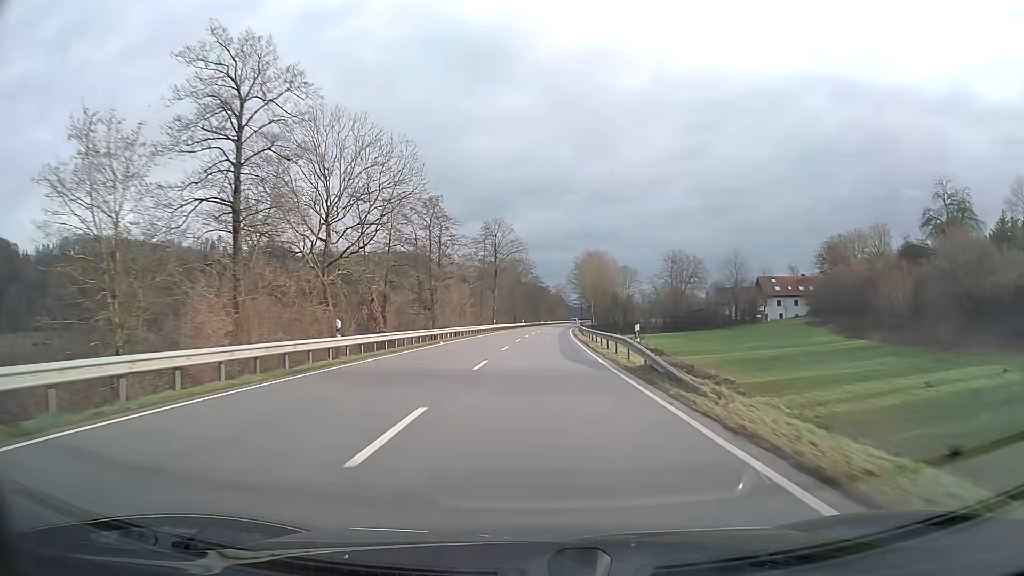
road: primary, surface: asphalt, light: Day
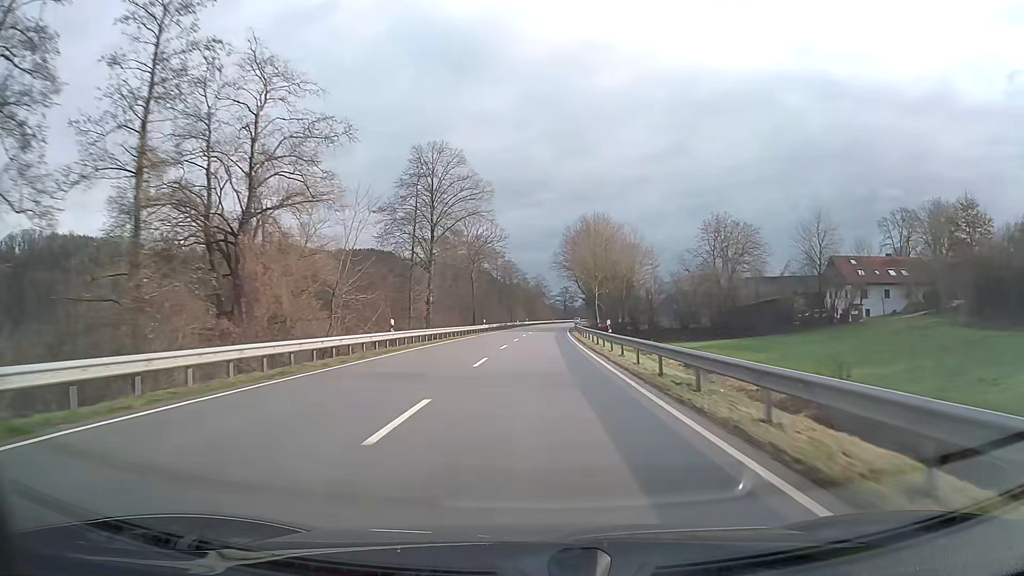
(+0.8, +47.4) m; +2°
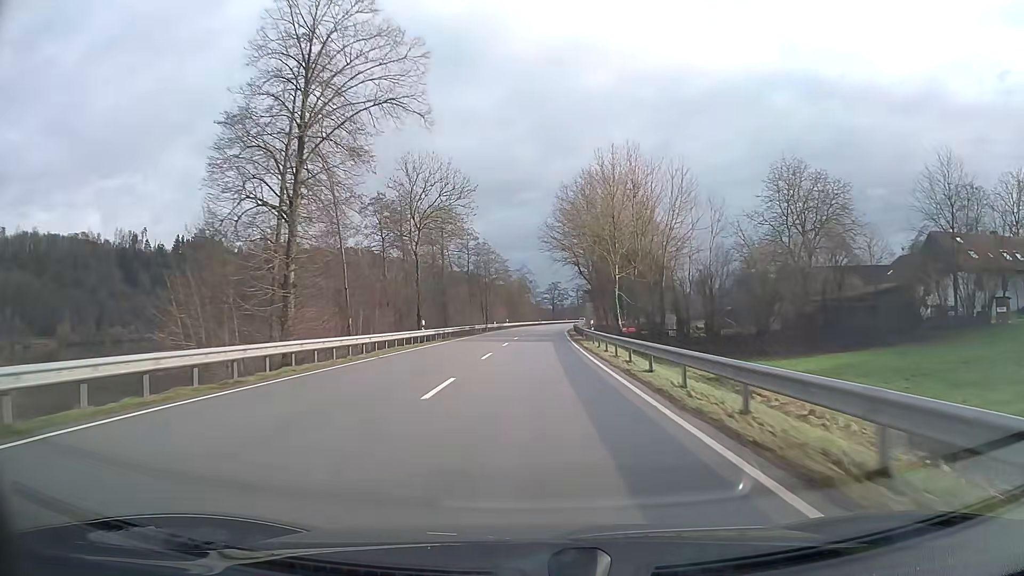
(+0.3, +31.6) m; +1°
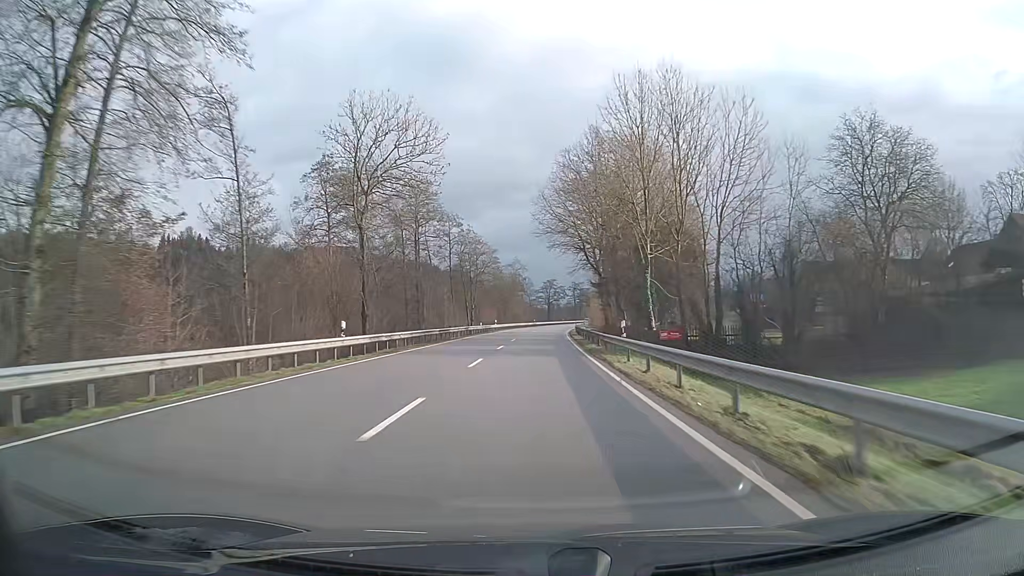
(+0.1, +15.8) m; 0°
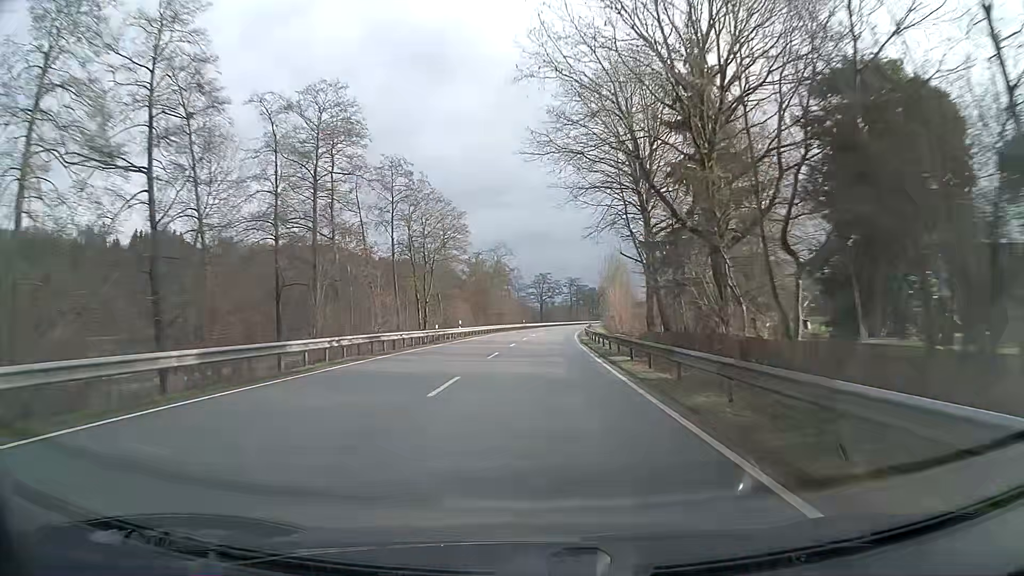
(+0.2, +31.6) m; +1°
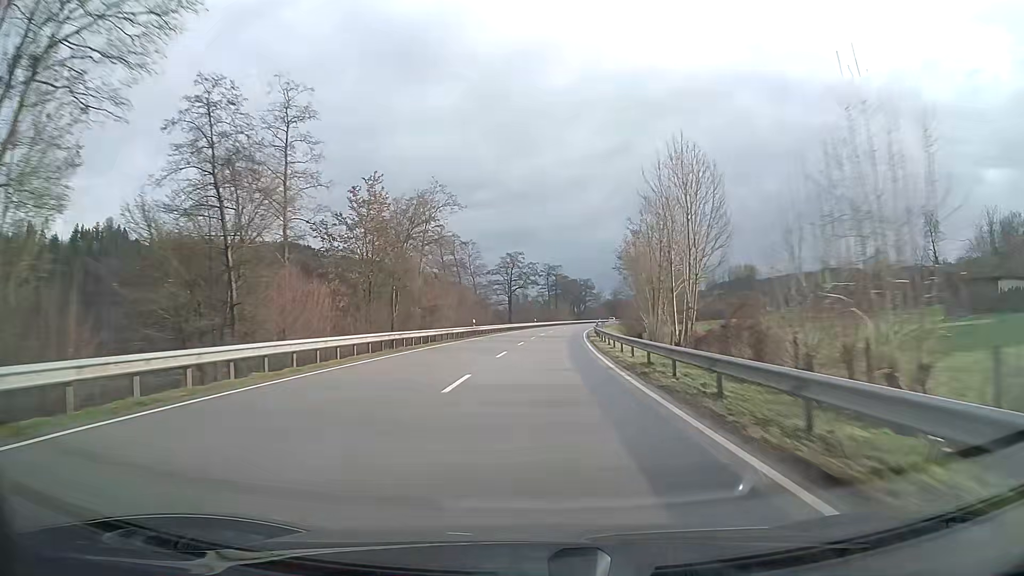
(+0.9, +47.4) m; +3°
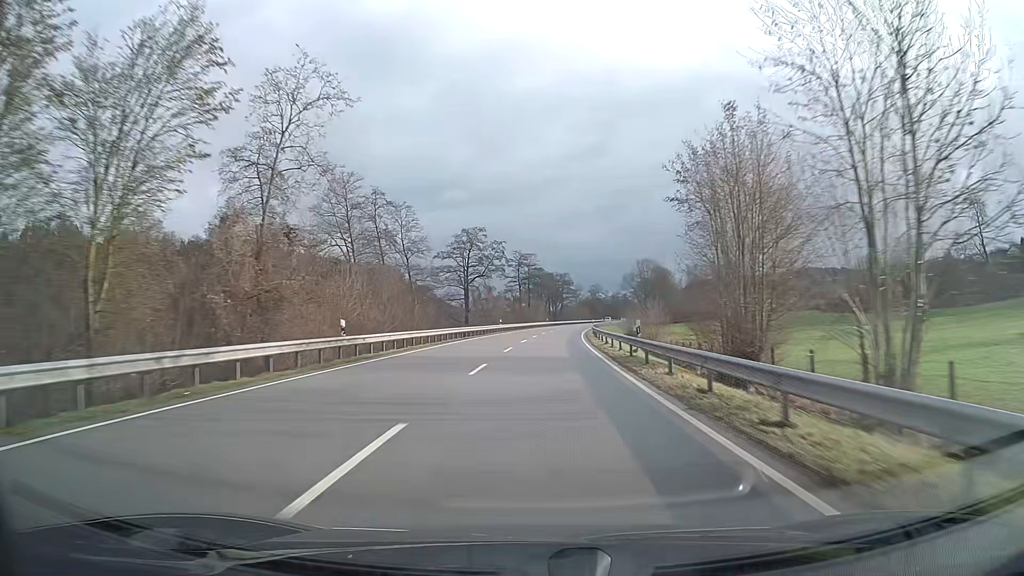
(+0.7, +31.6) m; +2°
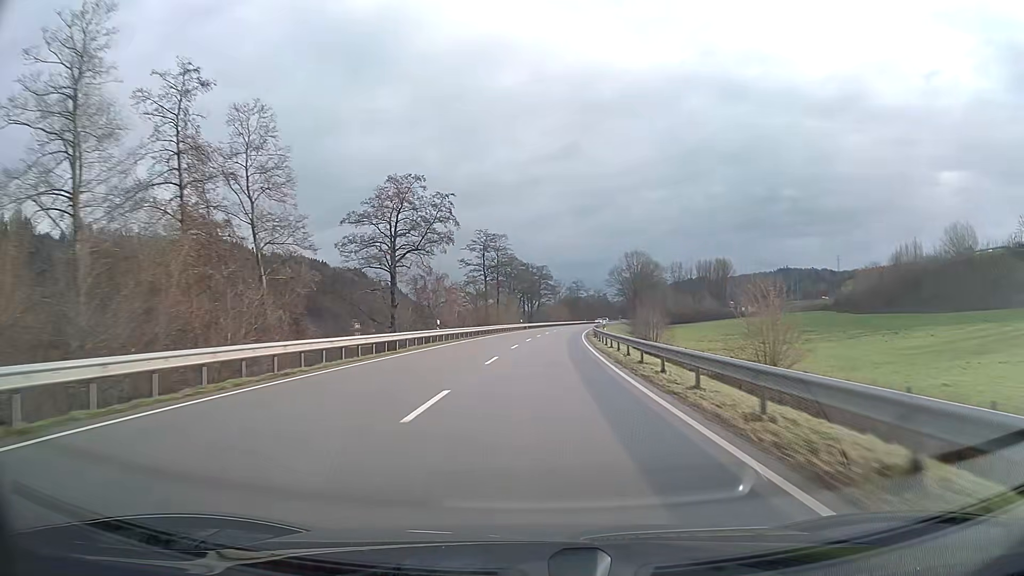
(+0.6, +31.6) m; +2°
